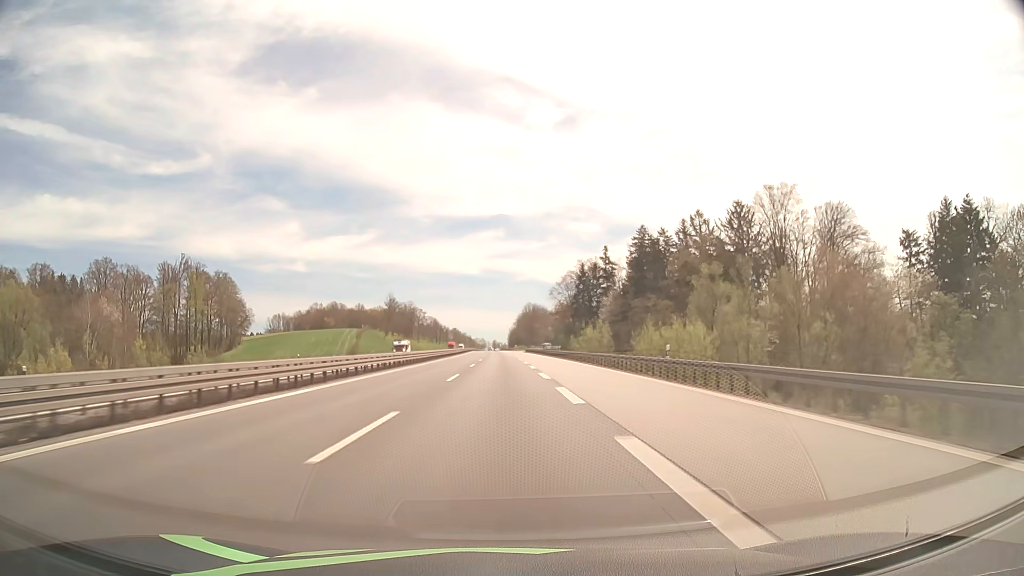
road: motorway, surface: asphalt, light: Day
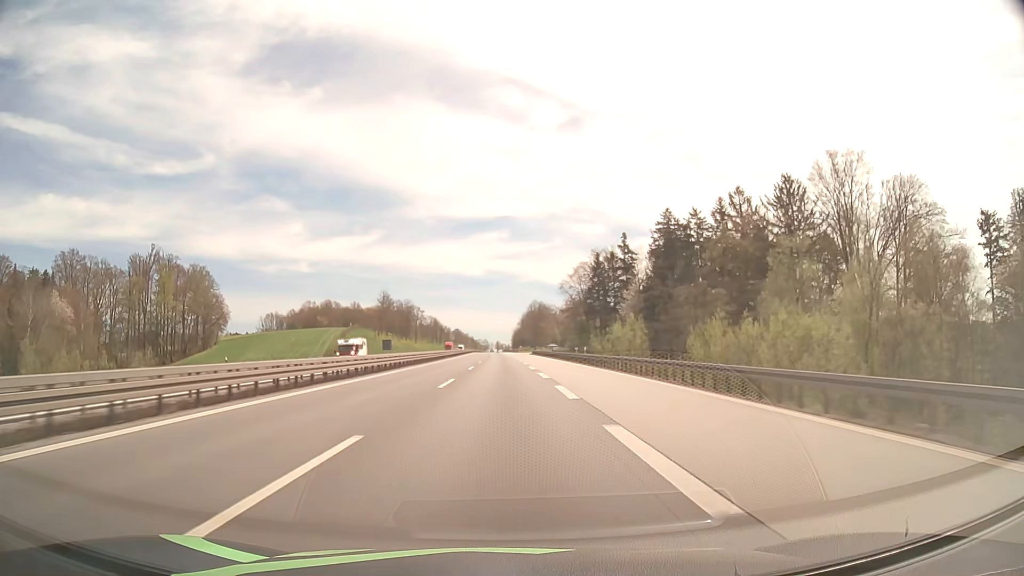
(-0.1, +22.2) m; 0°
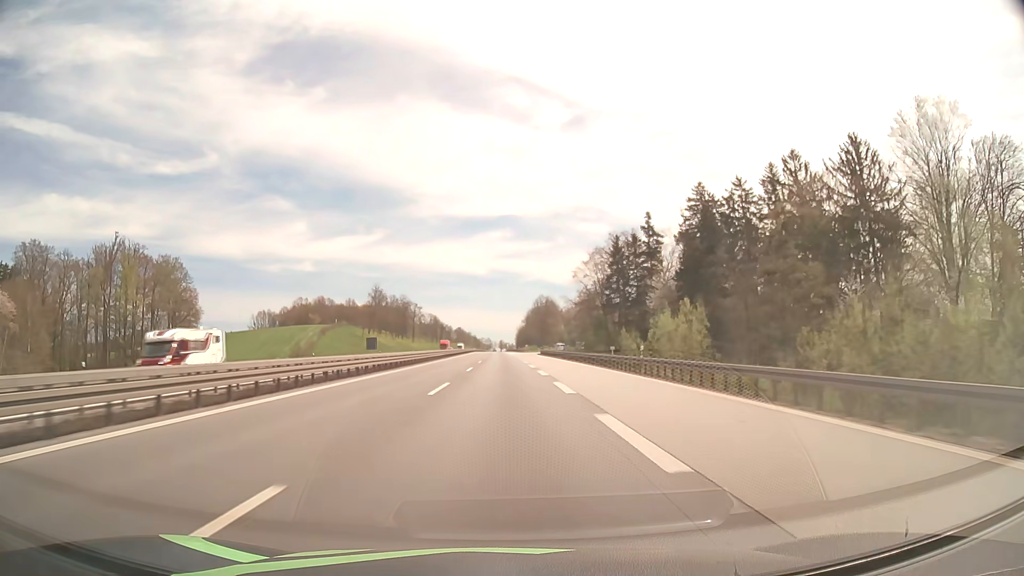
(-0.1, +22.3) m; 0°
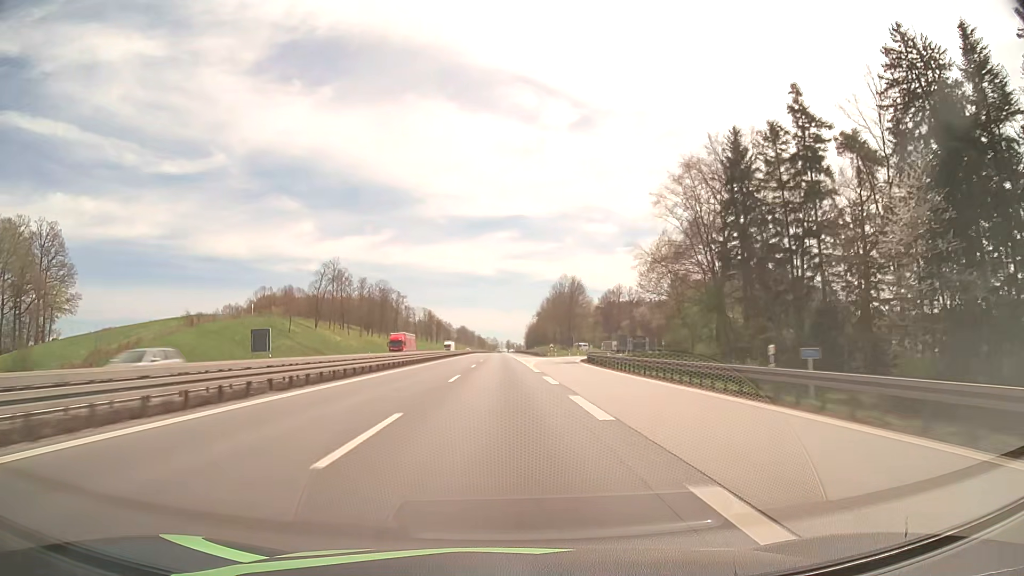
(-0.4, +66.9) m; -1°
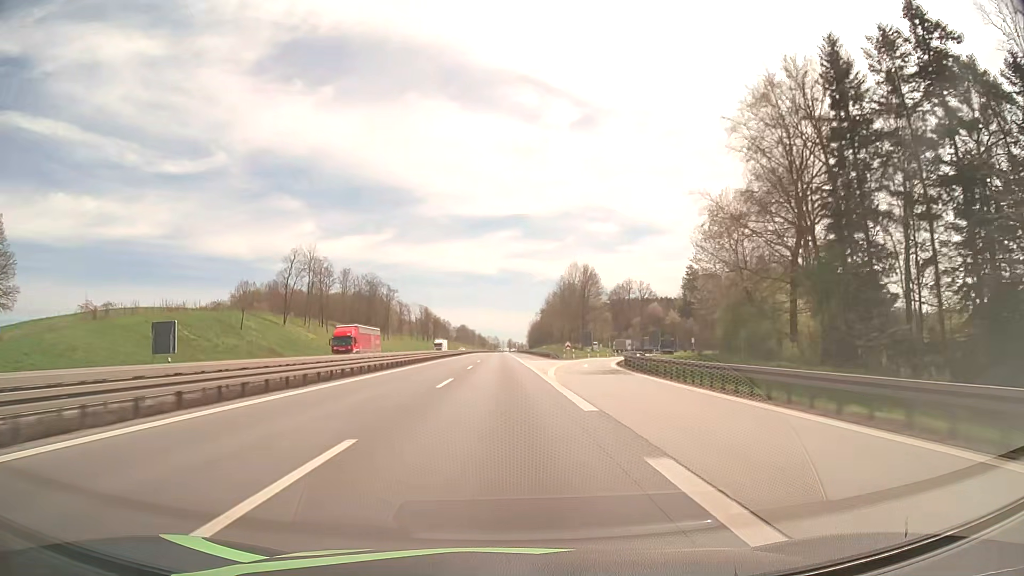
(0.0, +22.3) m; 0°
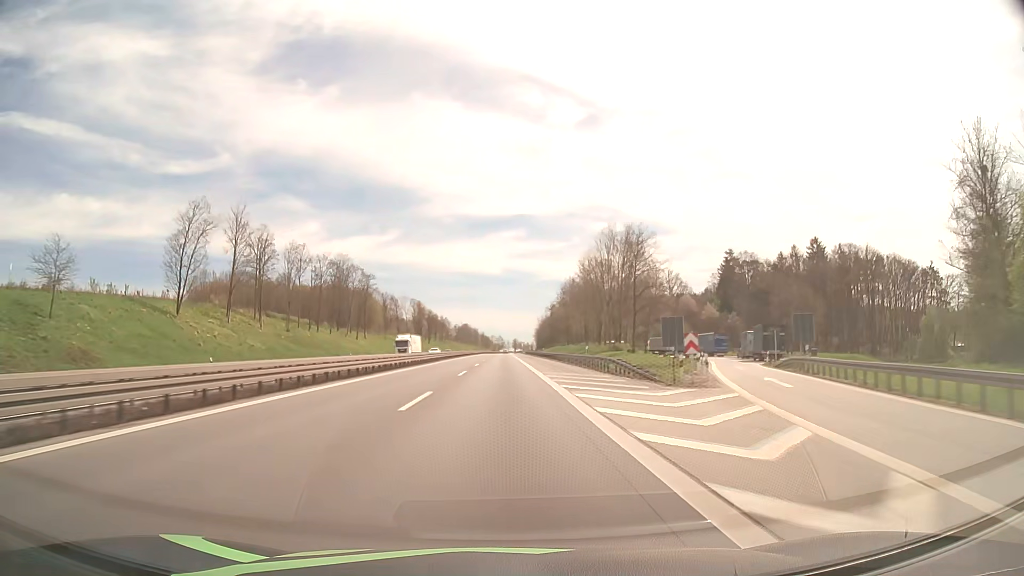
(-0.2, +44.7) m; 0°
